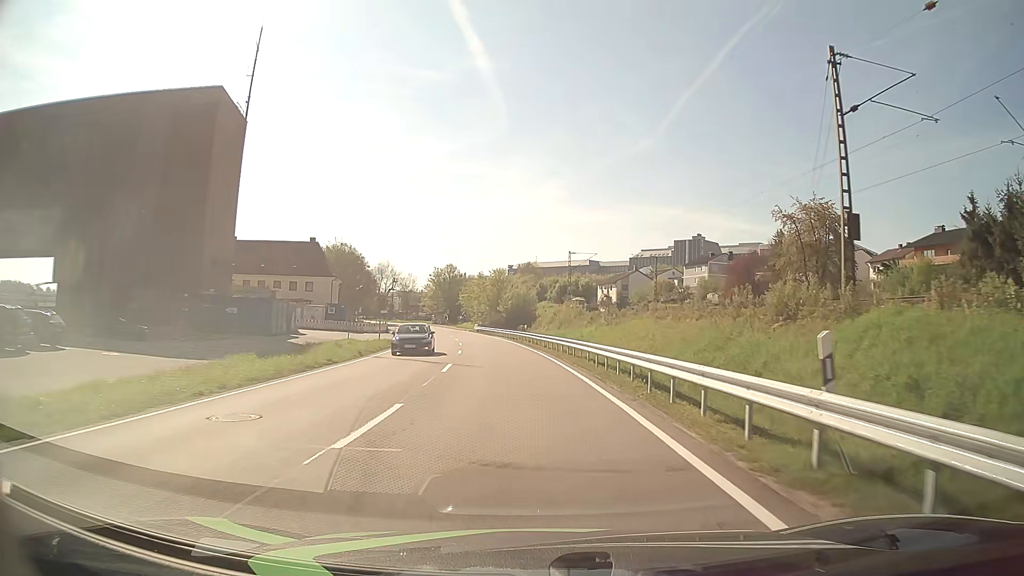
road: primary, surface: asphalt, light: Day
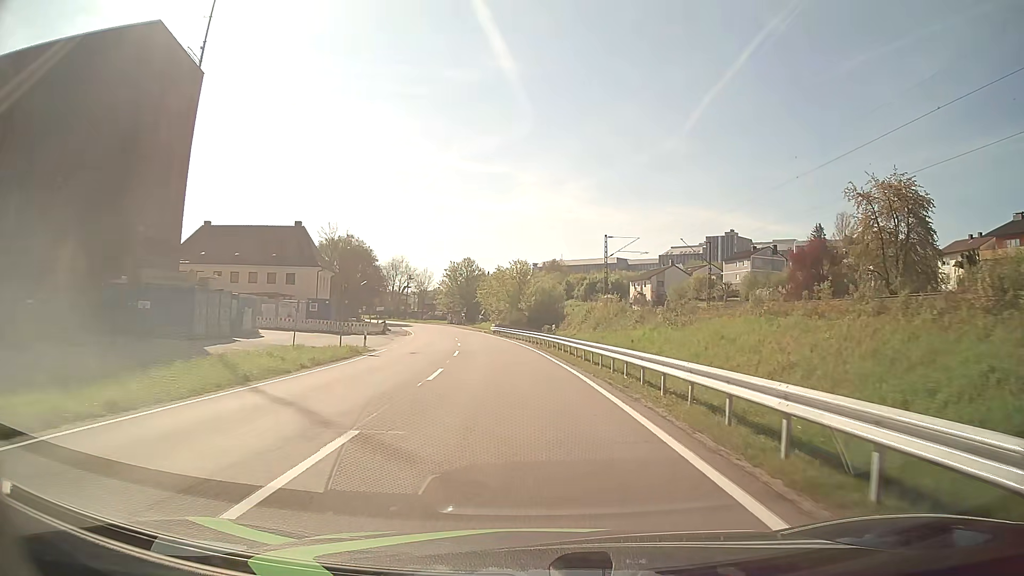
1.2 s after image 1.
(-0.3, +15.2) m; -2°
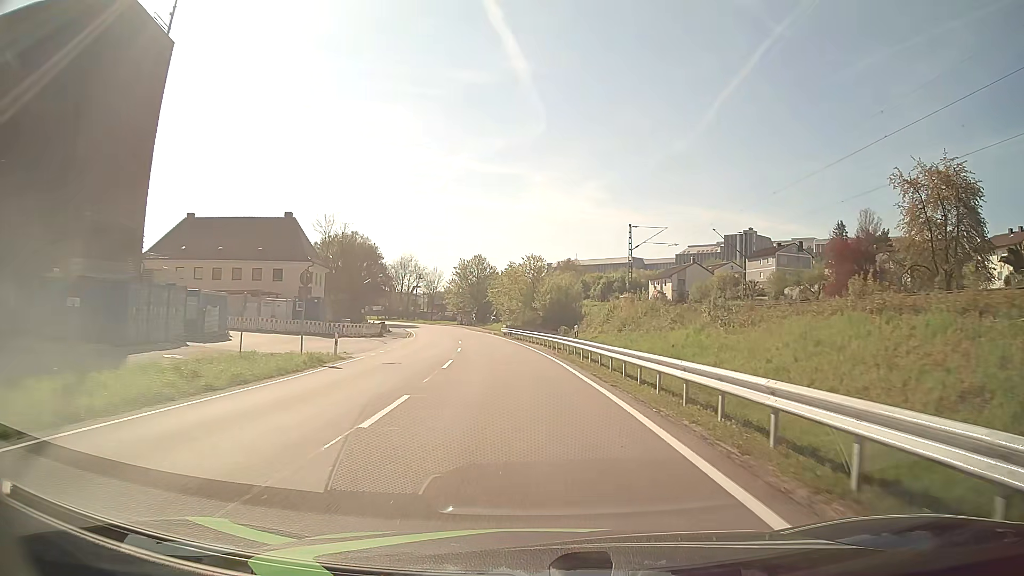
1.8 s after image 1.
(0.0, +7.6) m; -1°
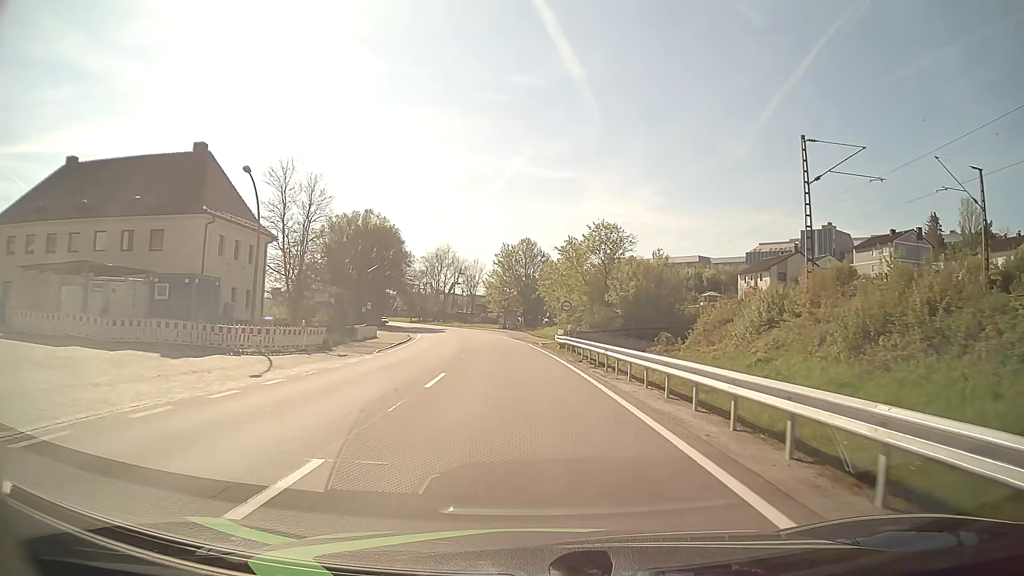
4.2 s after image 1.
(-1.2, +30.3) m; -5°
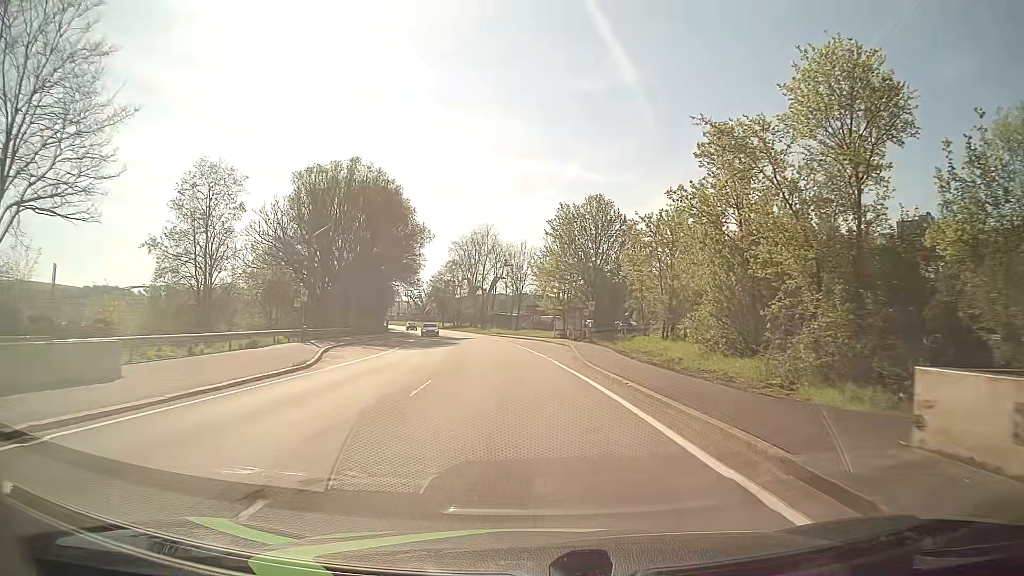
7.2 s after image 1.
(-1.7, +37.9) m; -5°
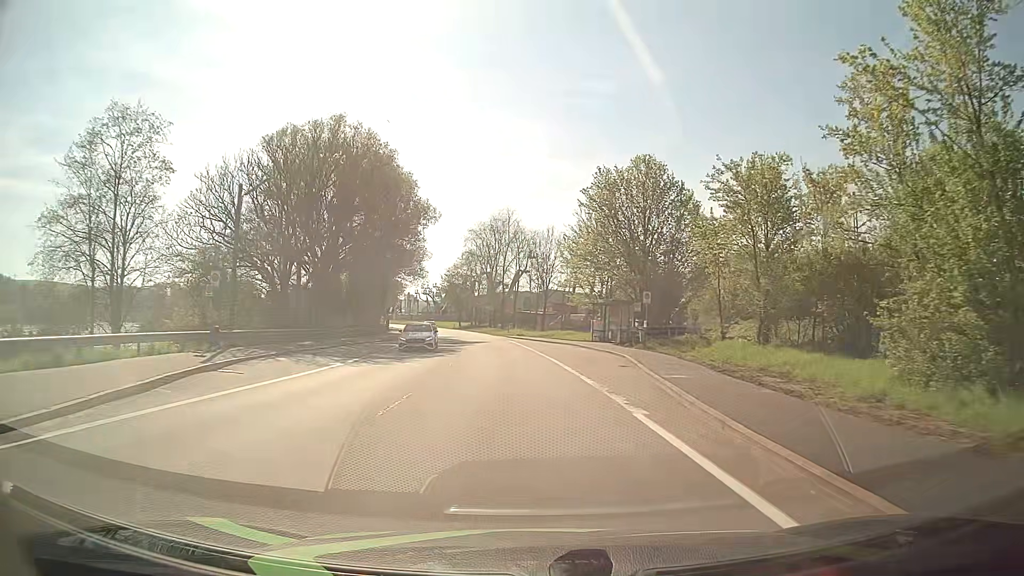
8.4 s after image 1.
(-0.2, +15.2) m; -2°
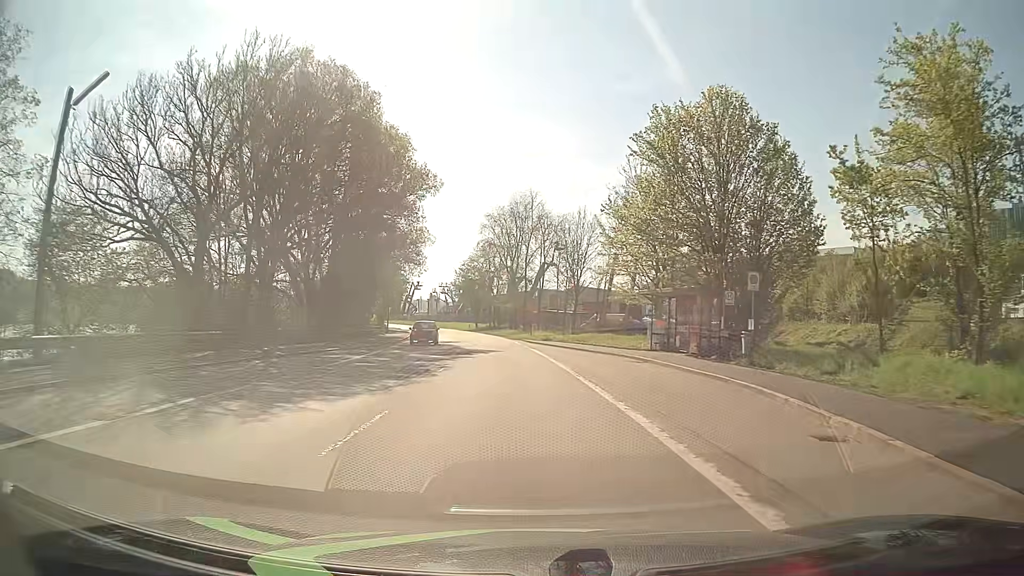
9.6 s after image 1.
(-0.2, +15.2) m; -2°
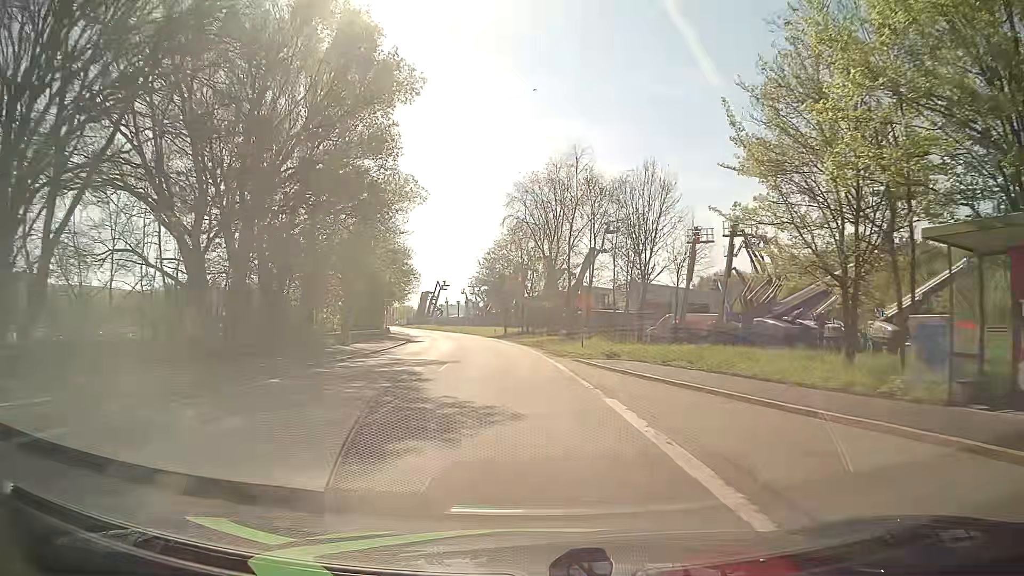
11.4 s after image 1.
(-0.5, +22.8) m; -3°
(0, +10) (0, +20) (-1, +30) (-2, +40) (-3, +50) (-4, +60) (-6, +70) (-8, +79) (-10, +89) (-12, +99) m
